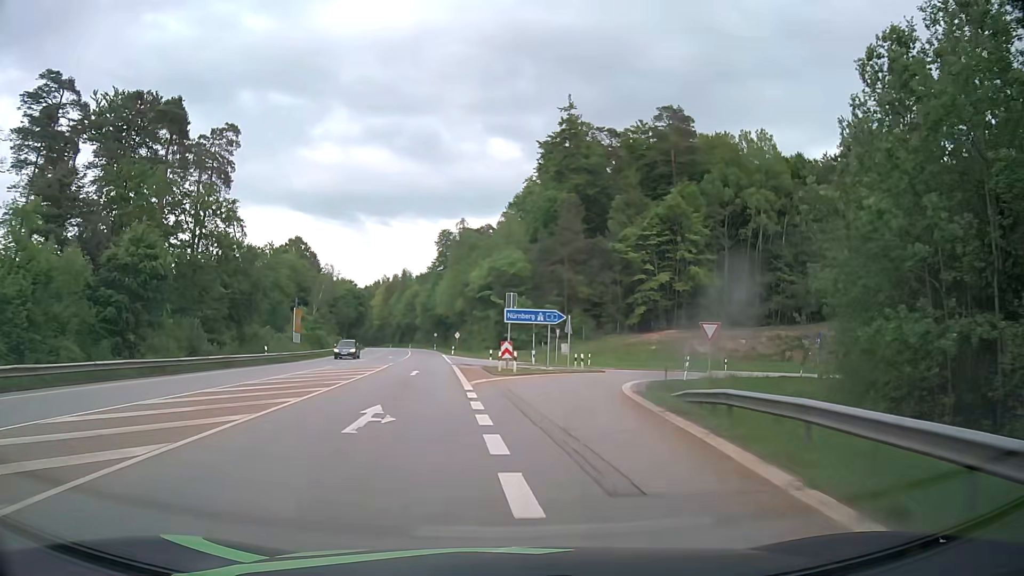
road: secondary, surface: asphalt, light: Day
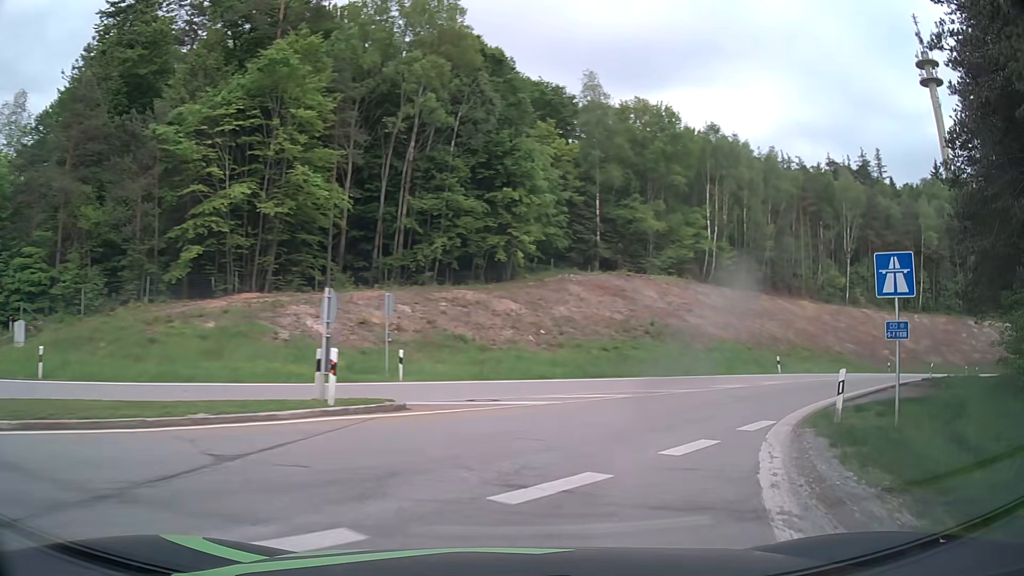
(+7.7, +37.4) m; +34°
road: motorway_link
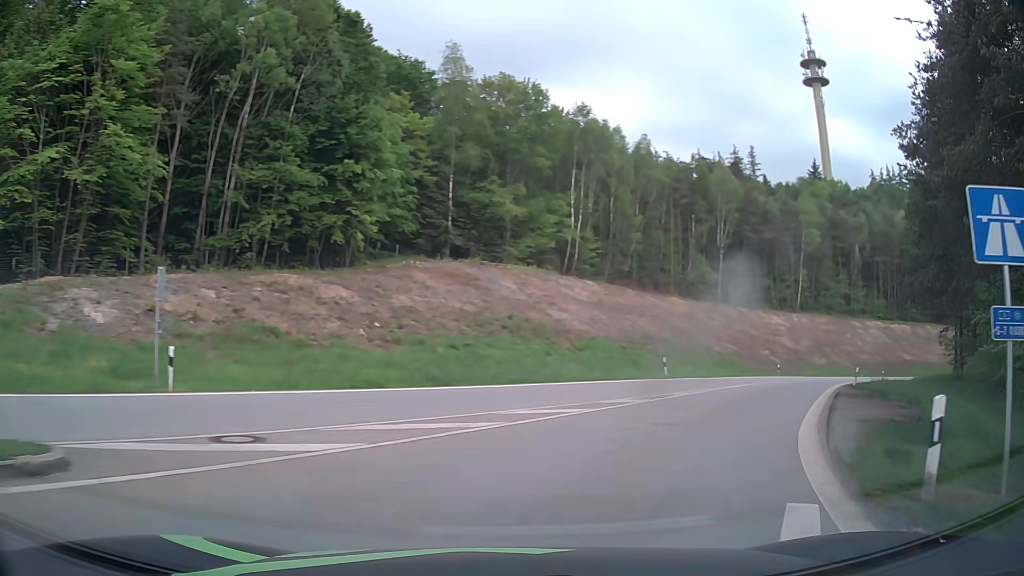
(+0.8, +6.7) m; +13°
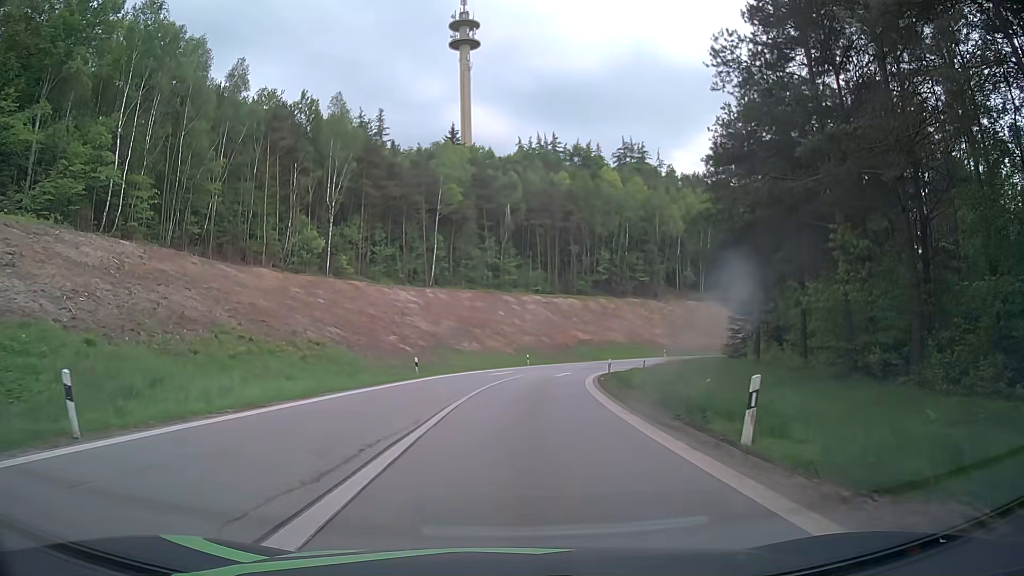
(+8.8, +22.5) m; +34°
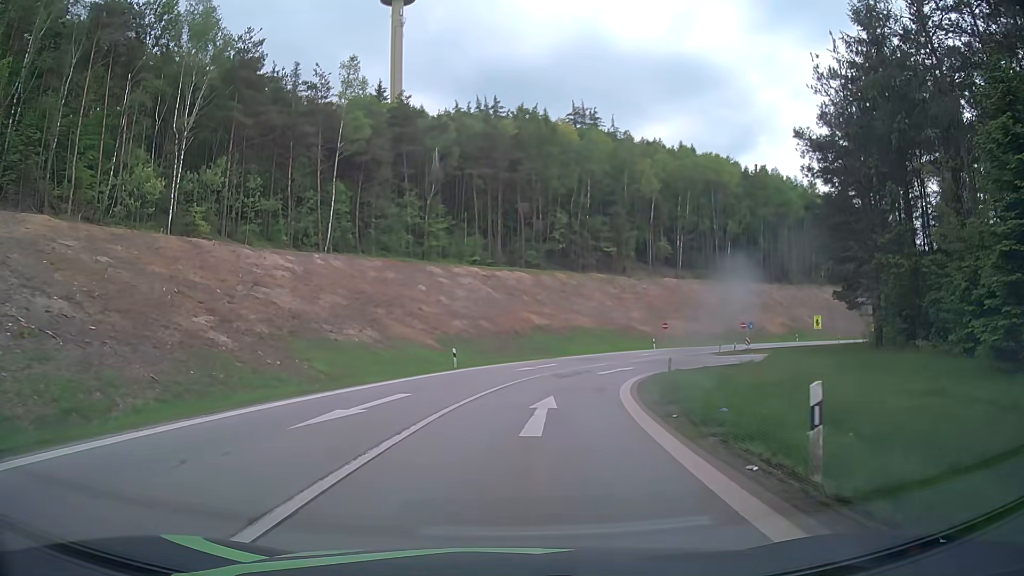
(+1.4, +27.3) m; +5°
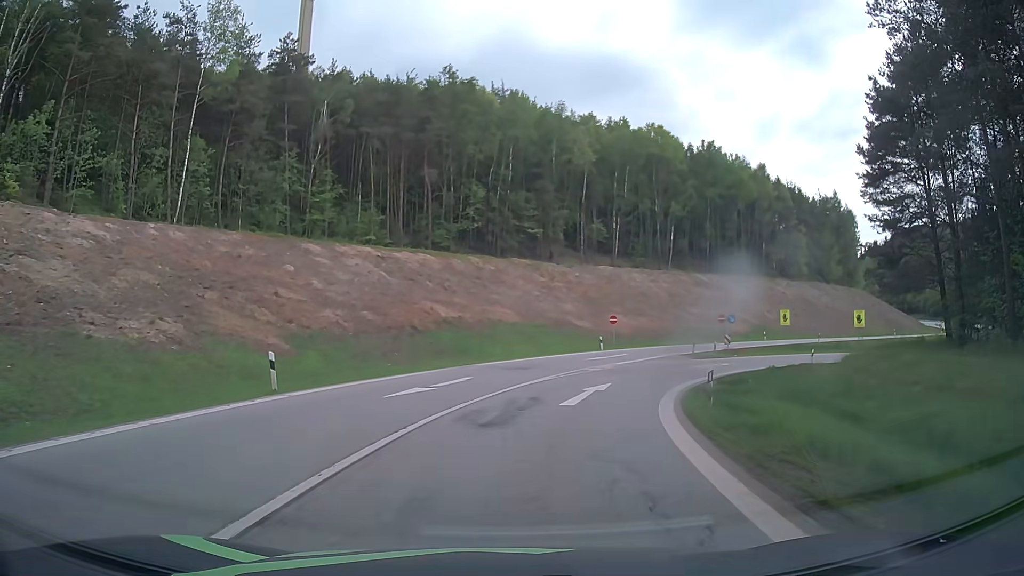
(+1.0, +17.2) m; +7°
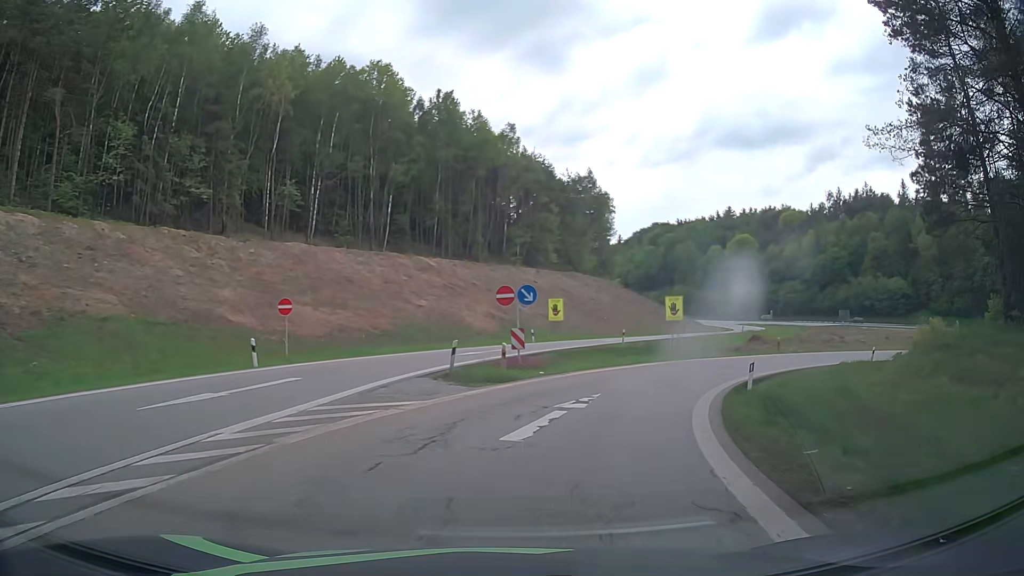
(+5.1, +25.9) m; +26°
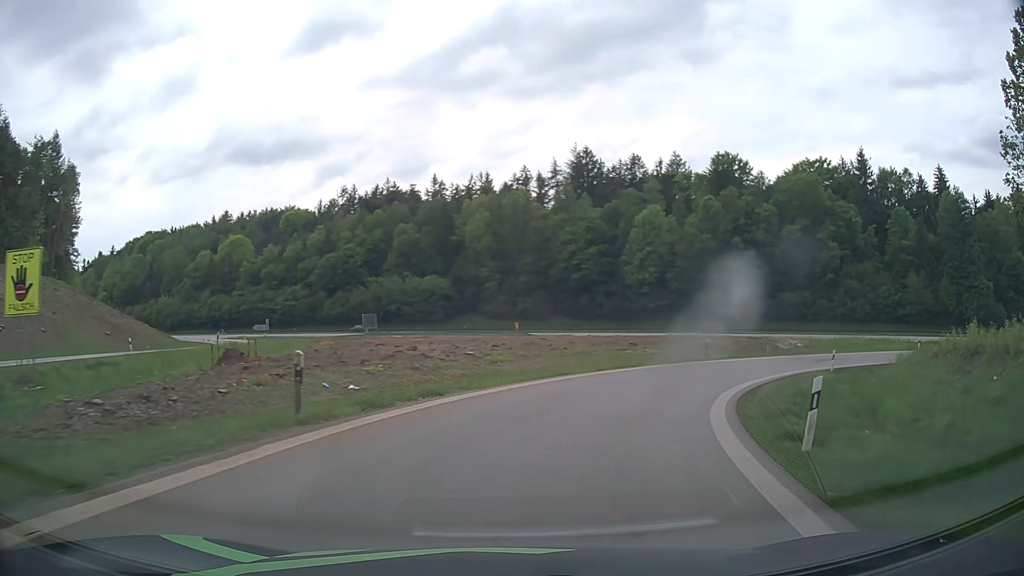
(+12.1, +33.3) m; +41°
